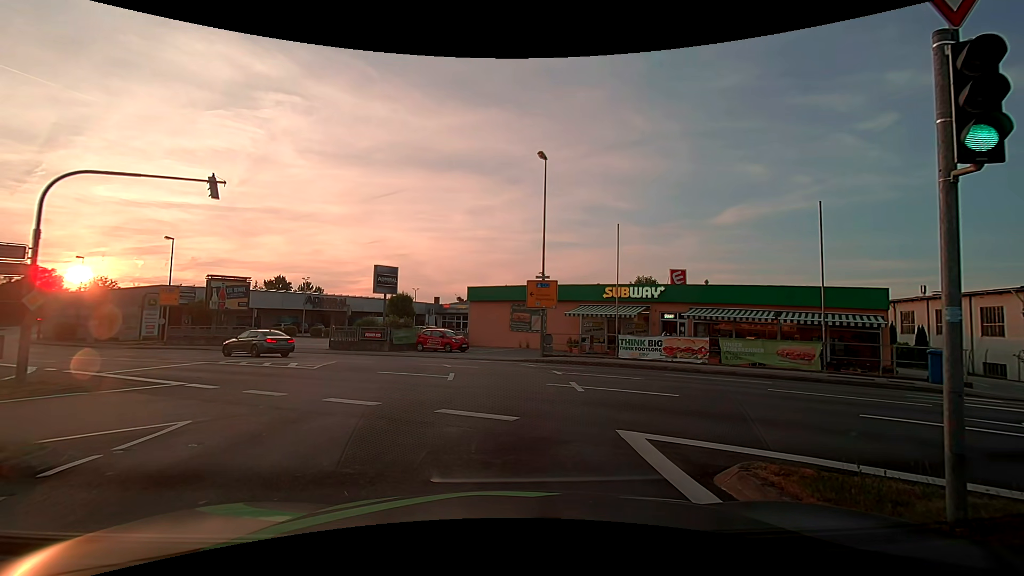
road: tertiary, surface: asphalt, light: Day
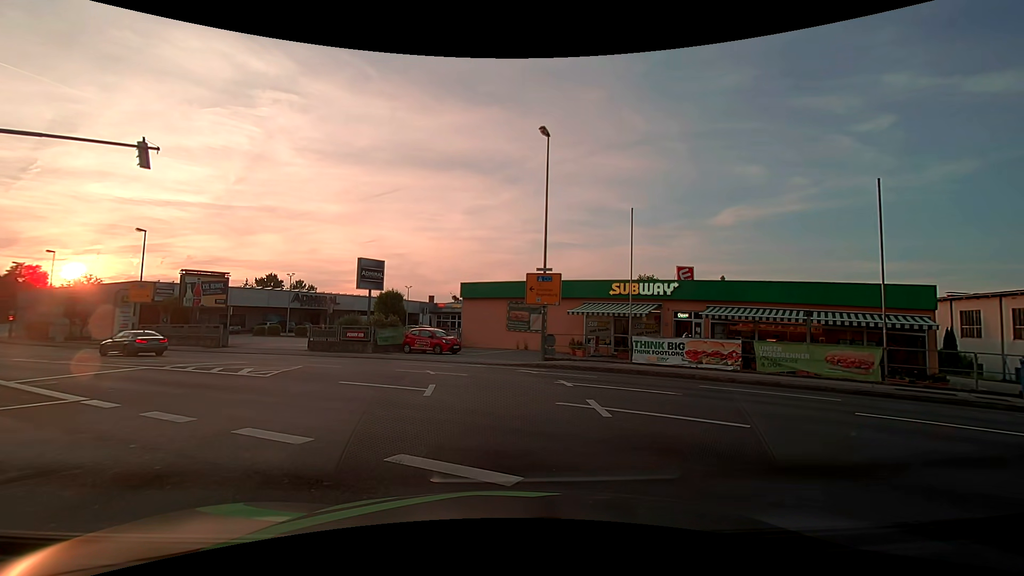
(0.0, +3.2) m; +1°
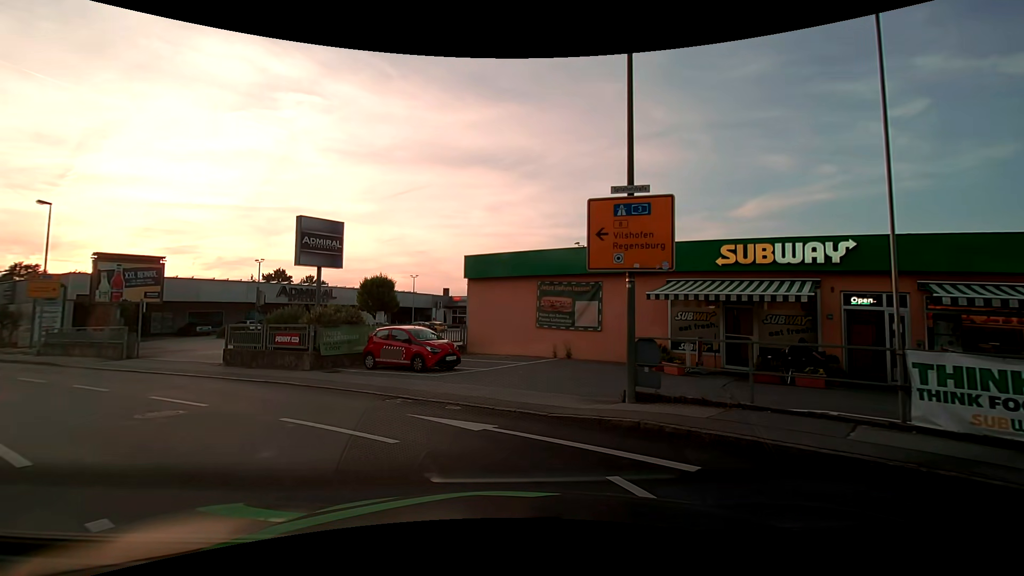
(-0.1, +12.5) m; -3°
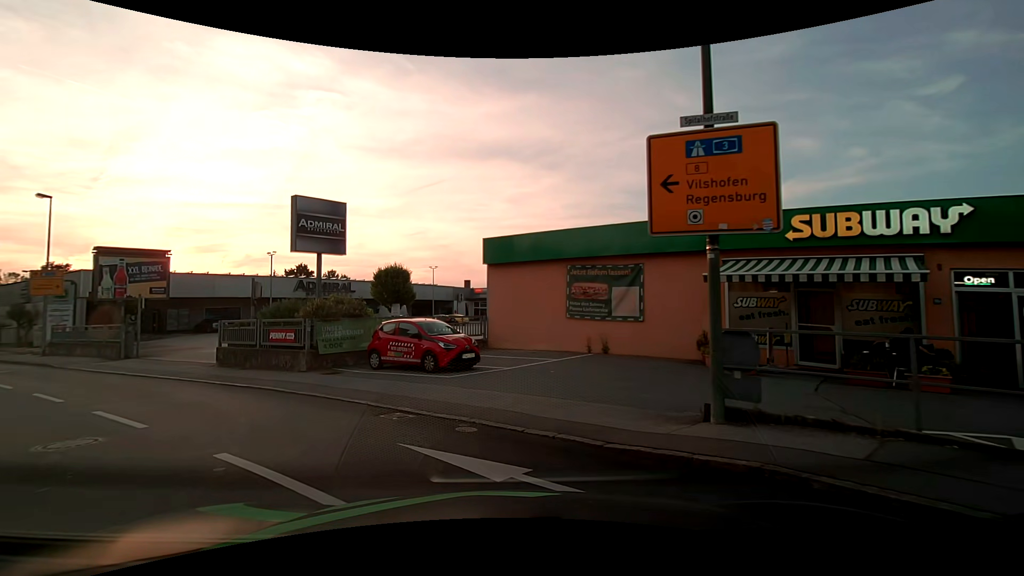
(0.0, +2.7) m; -3°
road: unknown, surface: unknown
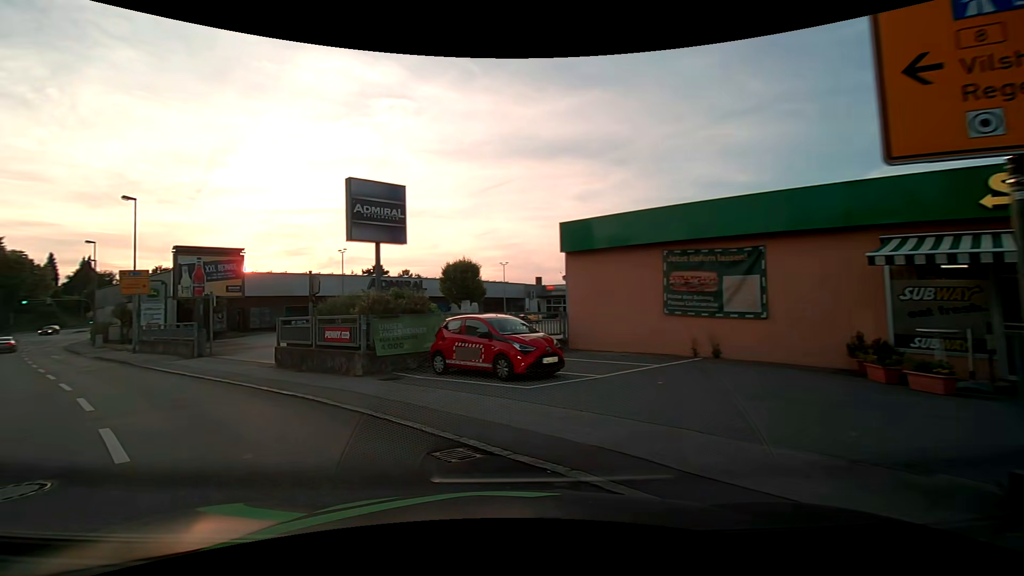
(-0.1, +2.7) m; -6°
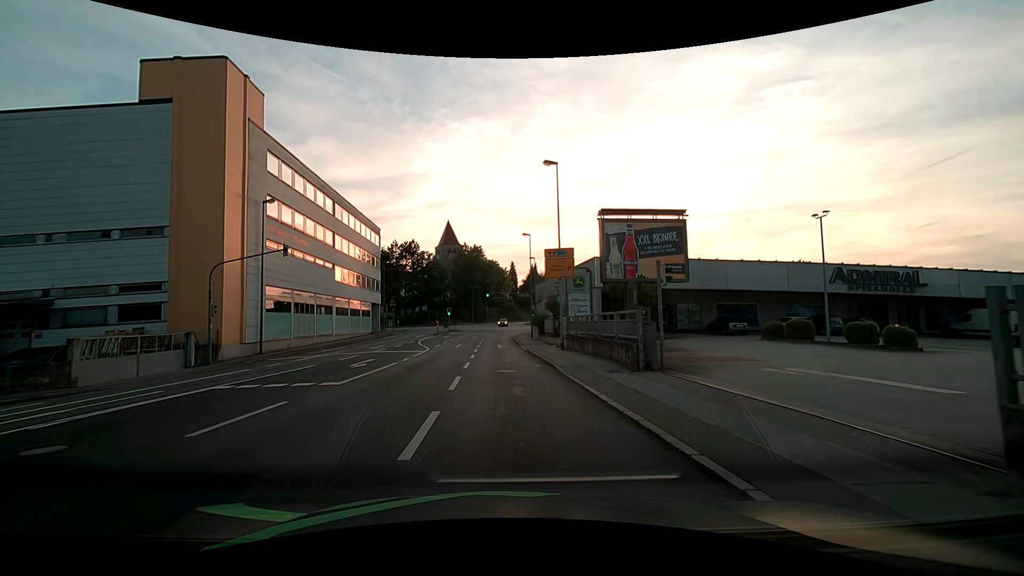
(-6.8, +12.0) m; -45°
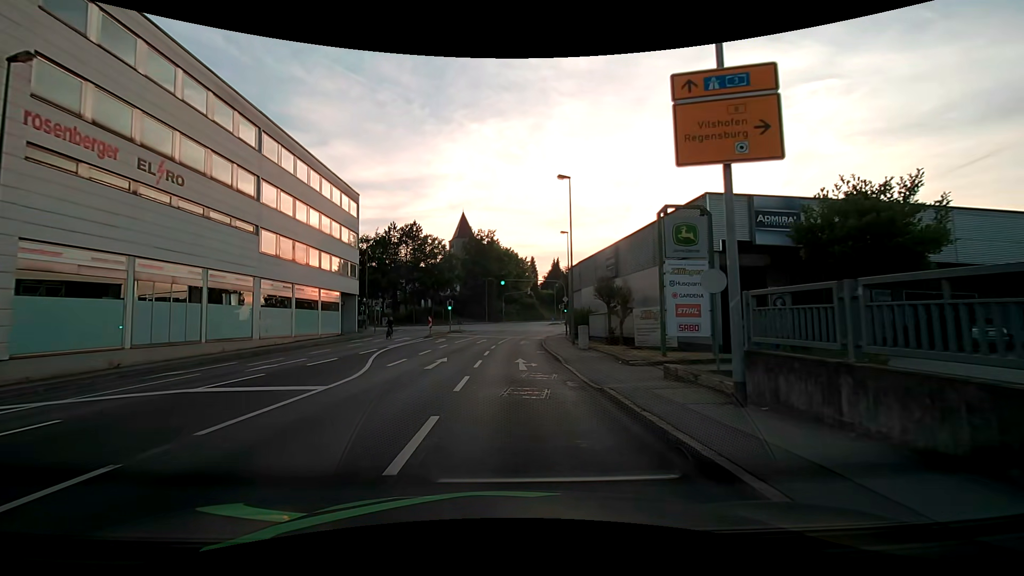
(-0.1, +18.8) m; -1°
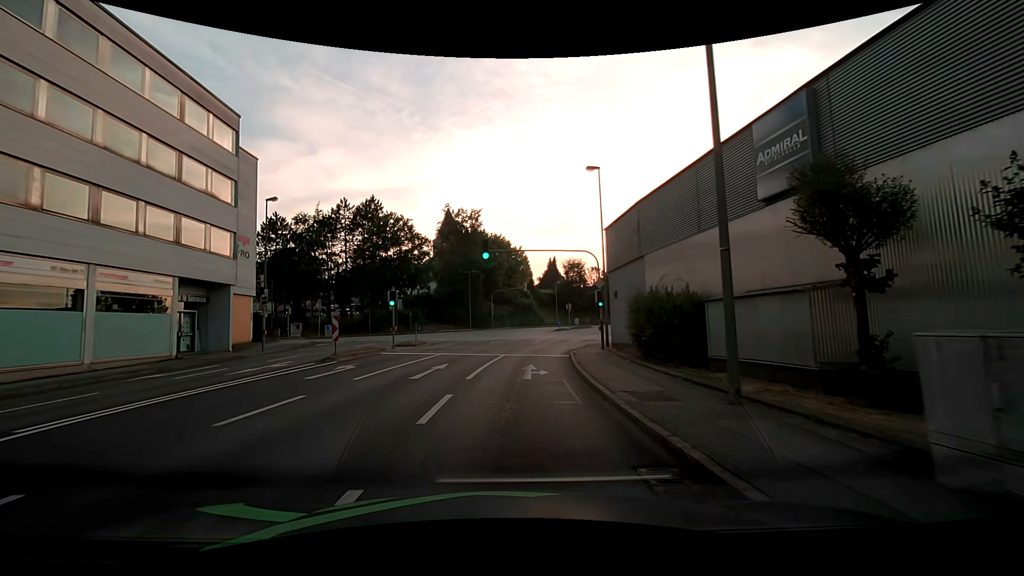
(+0.2, +21.6) m; 0°
(0, +10) (+1, +20) (+2, +30) (+6, +39) (+15, +43) (+25, +44) (+35, +44) (+45, +45) (+55, +45) (+65, +46) m
